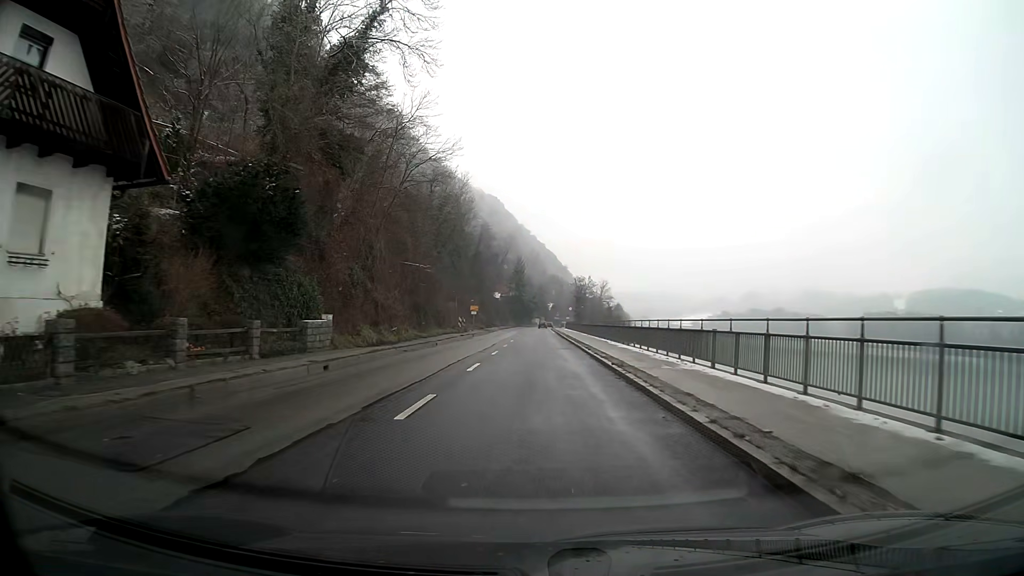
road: primary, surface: asphalt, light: Day
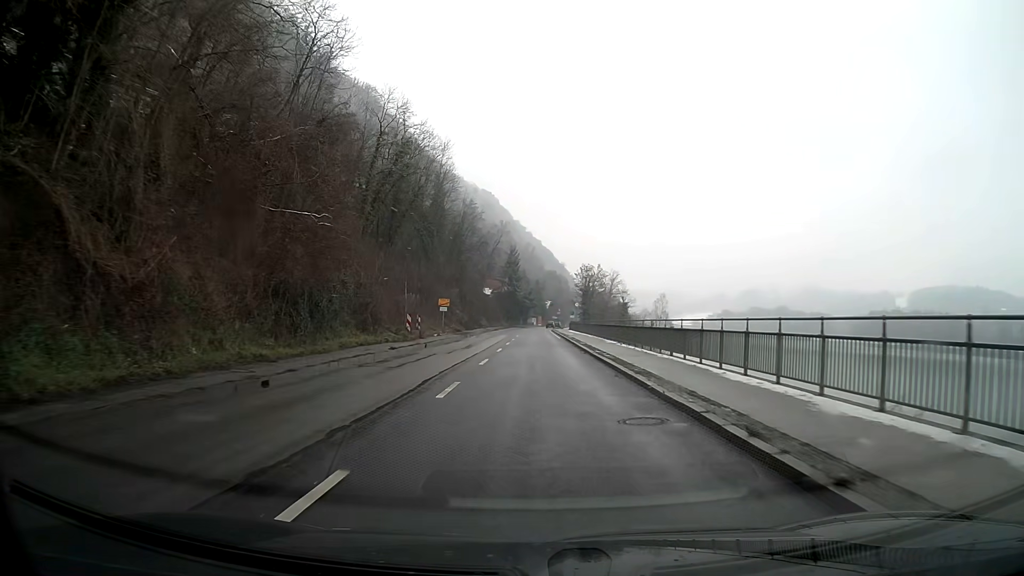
(0.0, +24.2) m; 0°
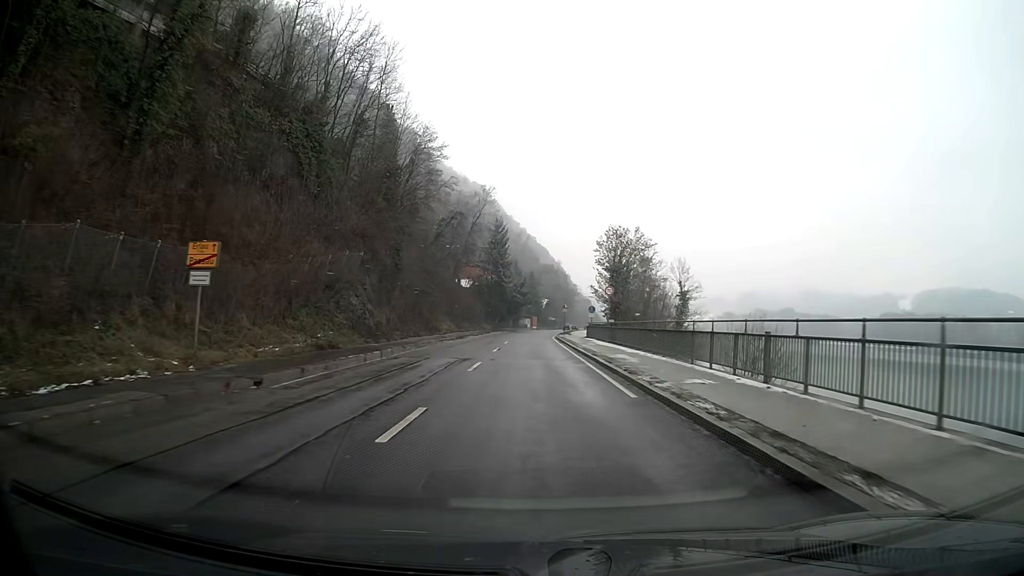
(+0.3, +40.7) m; +1°
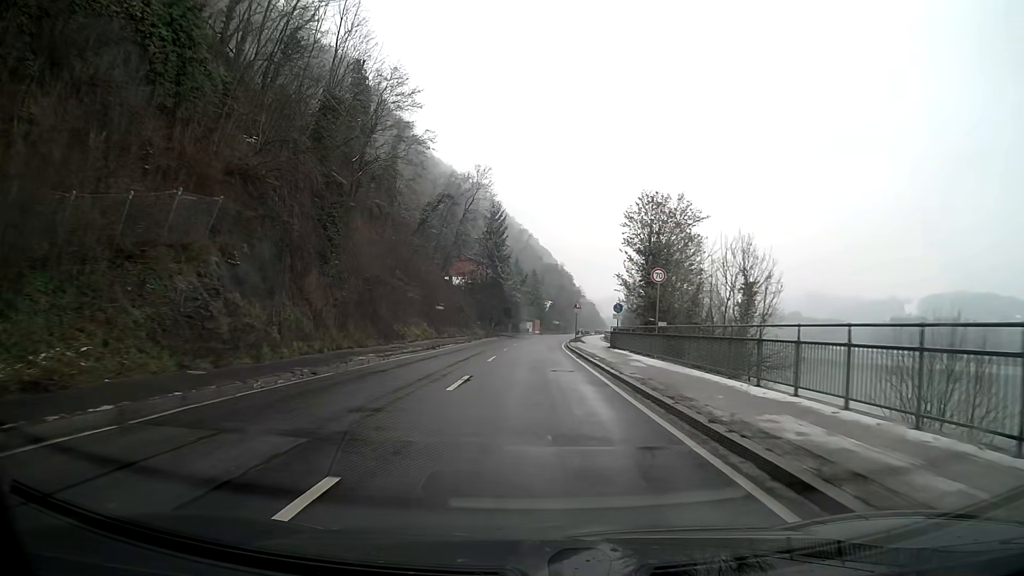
(0.0, +16.9) m; 0°
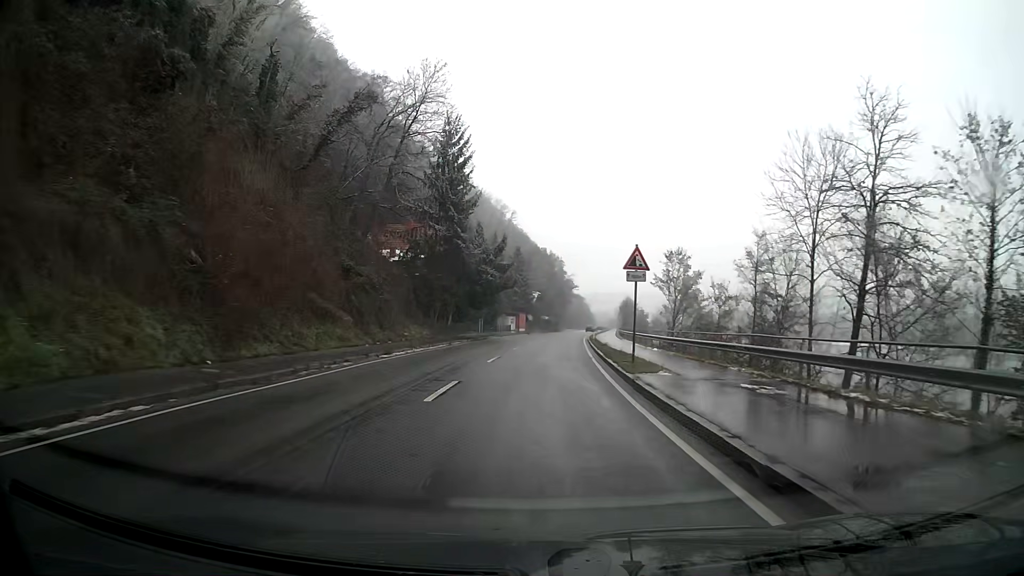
(+0.3, +38.6) m; +2°
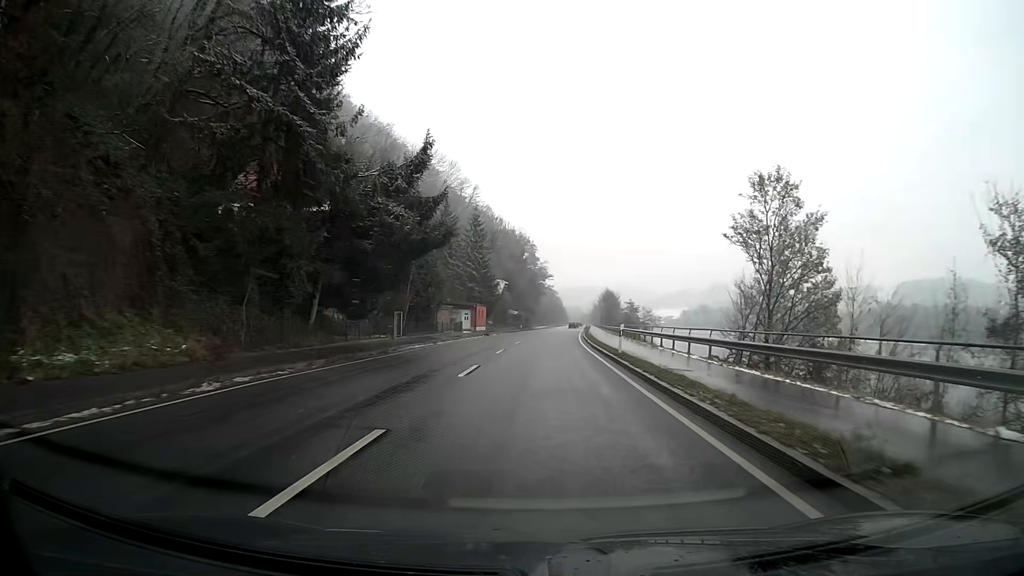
(+0.7, +31.5) m; +2°
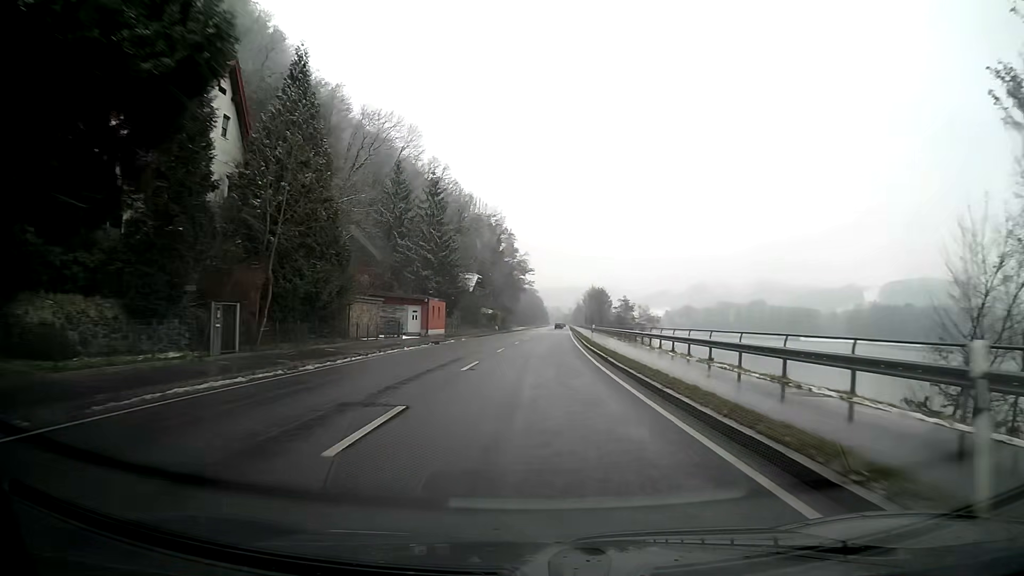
(+0.3, +21.5) m; +2°
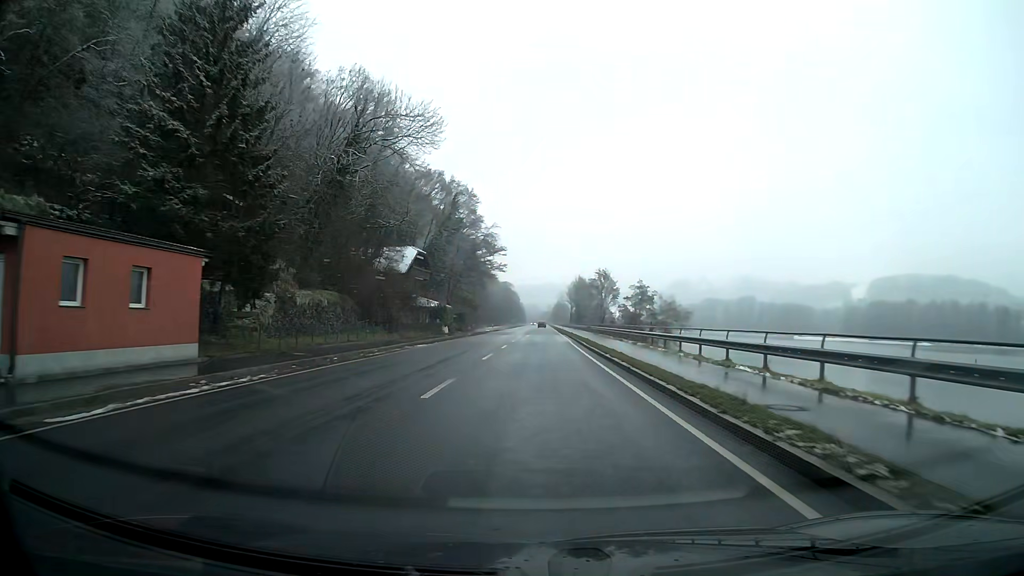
(+0.8, +42.8) m; +2°
